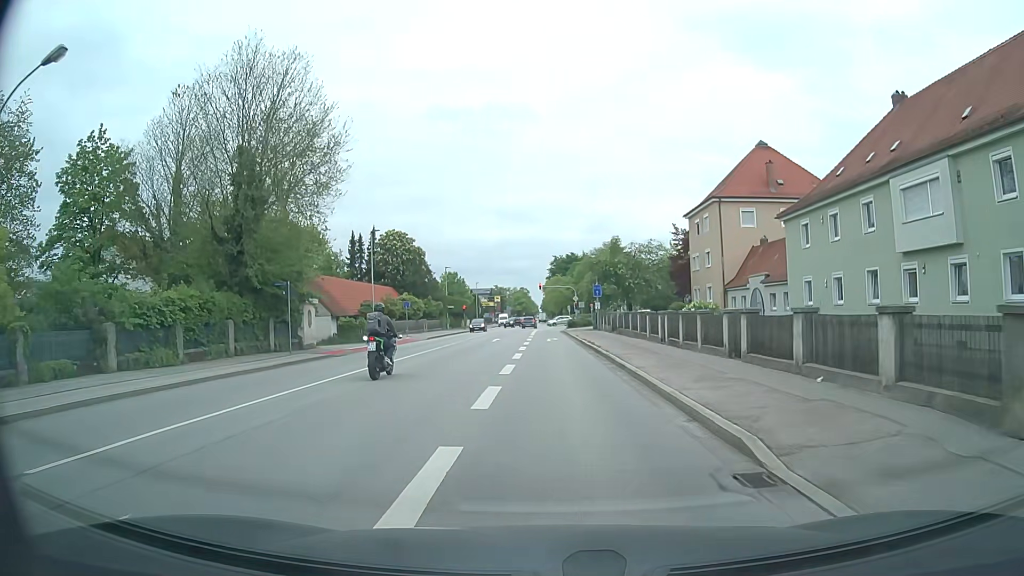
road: secondary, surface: asphalt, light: Day
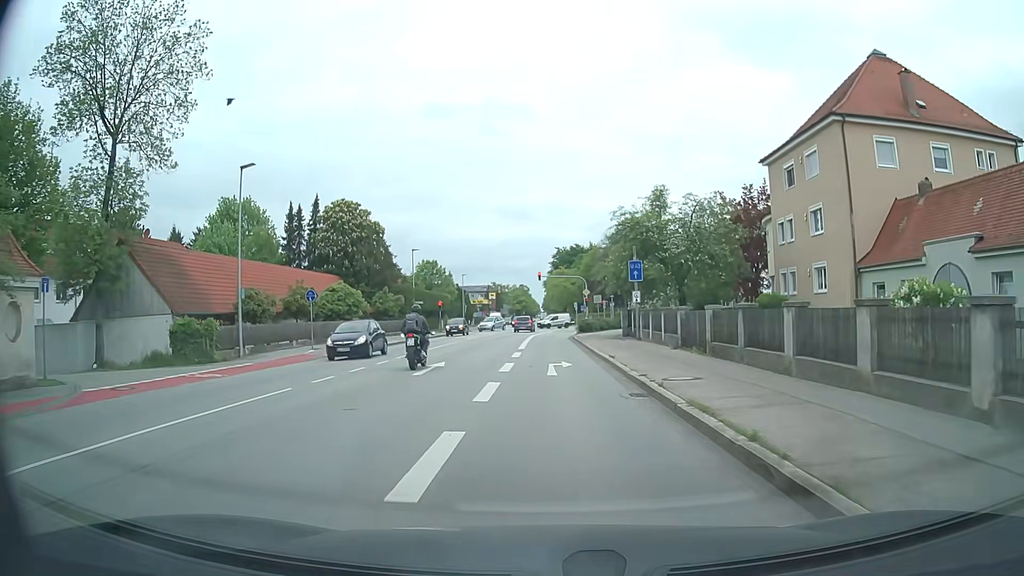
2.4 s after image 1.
(+0.2, +23.0) m; 0°
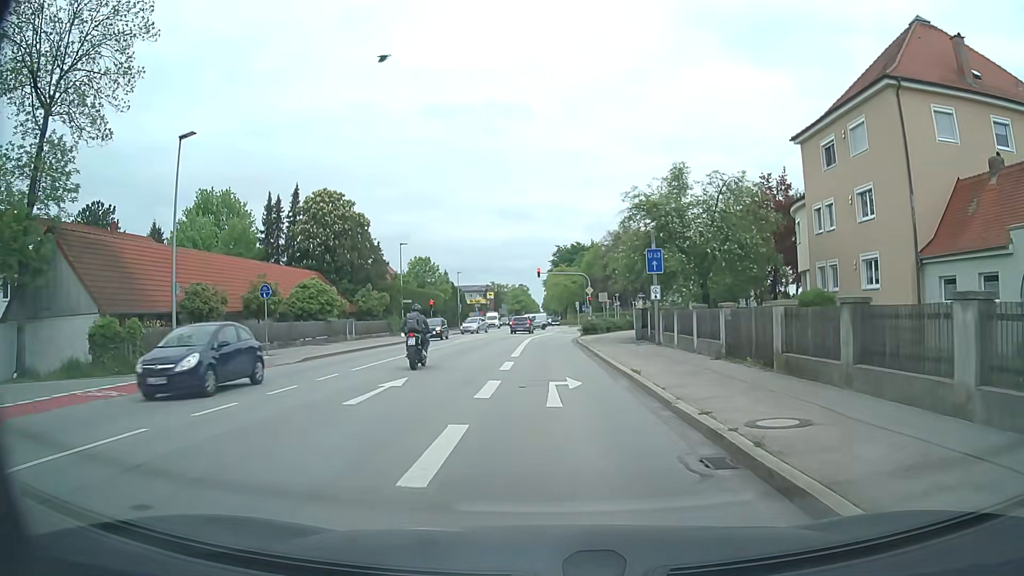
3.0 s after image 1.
(0.0, +5.6) m; 0°
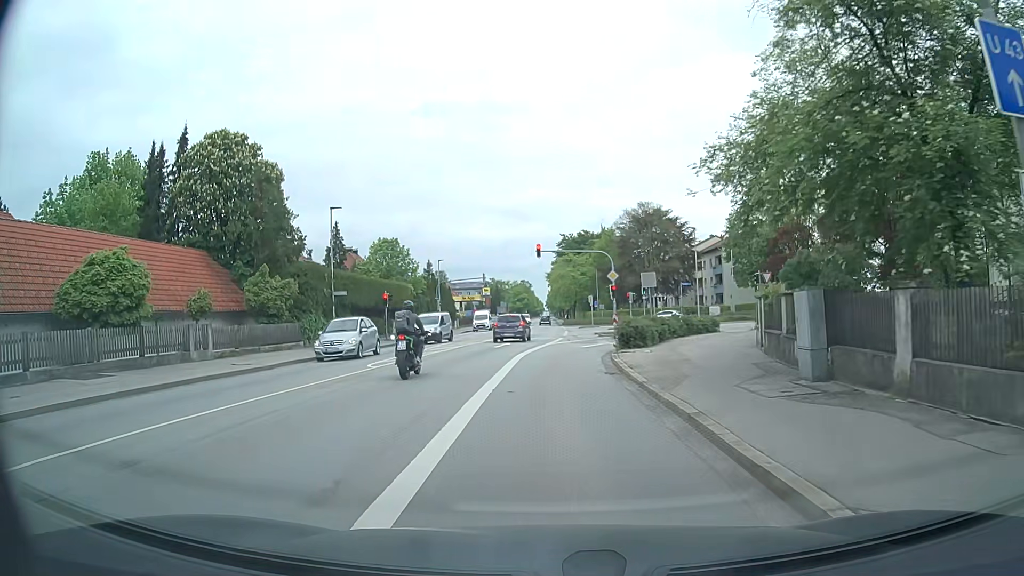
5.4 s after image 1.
(0.0, +20.9) m; 0°
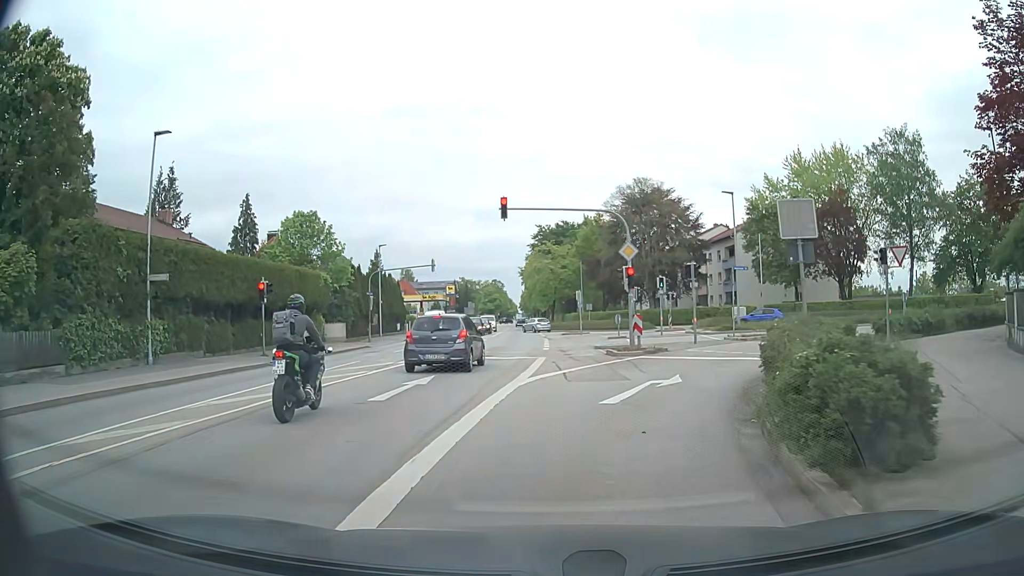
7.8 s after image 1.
(0.0, +18.5) m; +1°
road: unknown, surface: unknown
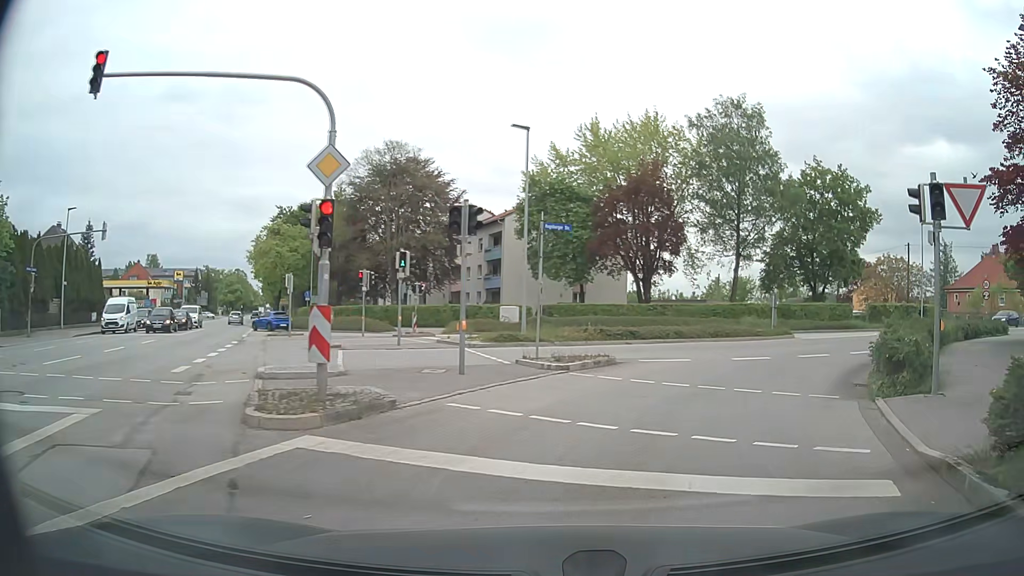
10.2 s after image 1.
(+2.3, +14.8) m; +20°
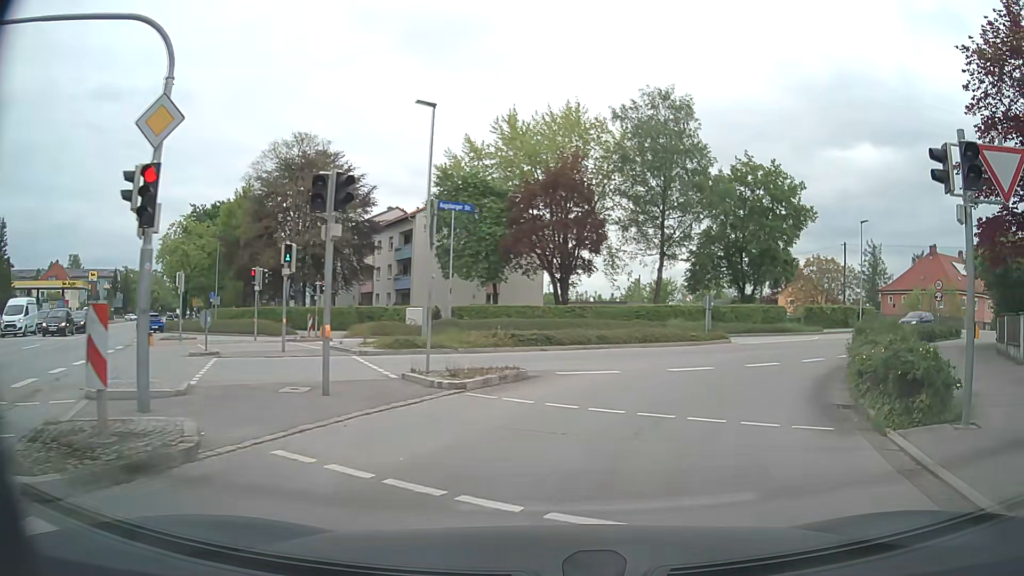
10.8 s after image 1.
(+0.2, +3.2) m; +8°
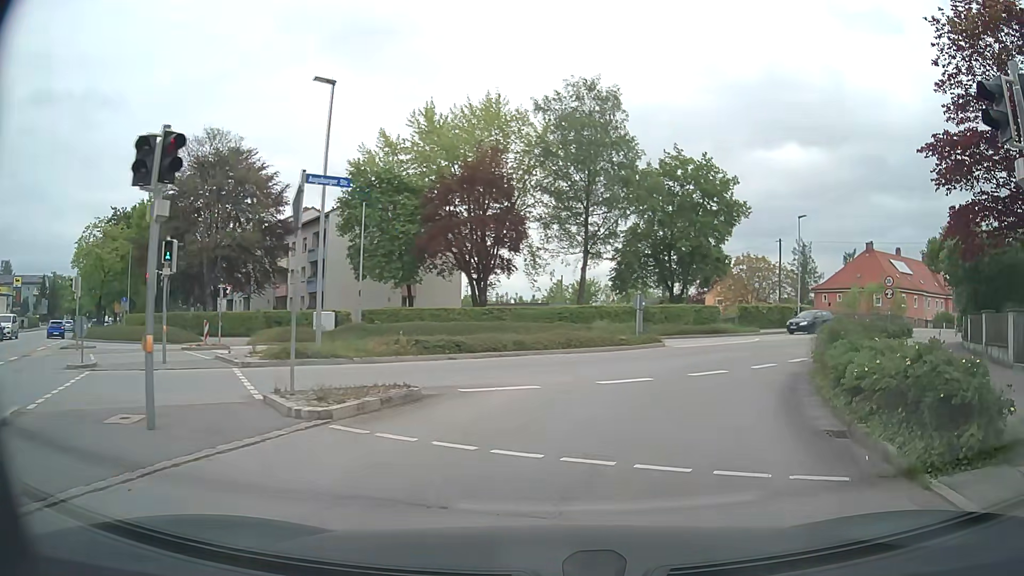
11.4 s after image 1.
(+0.2, +2.8) m; +6°
